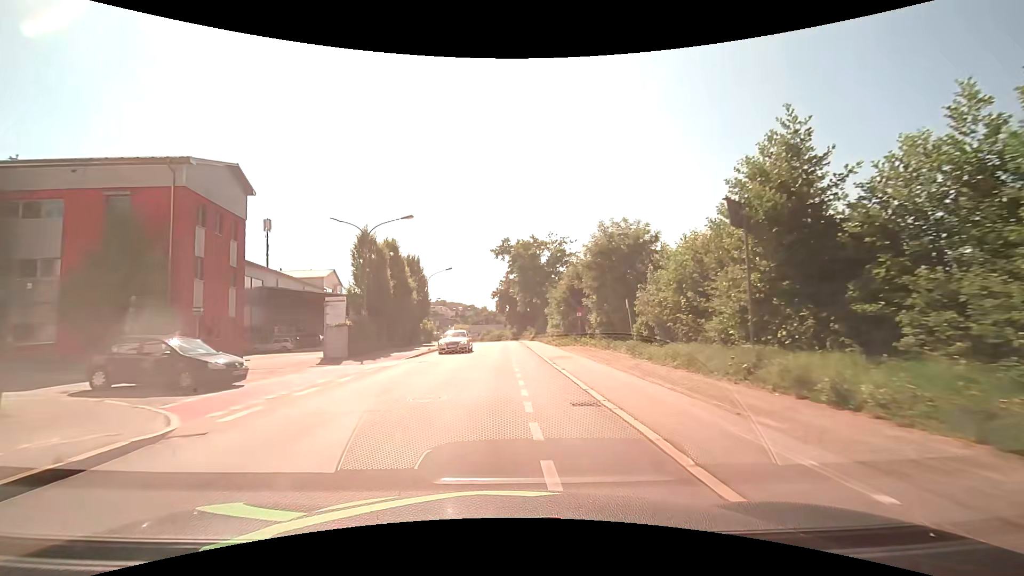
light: Day
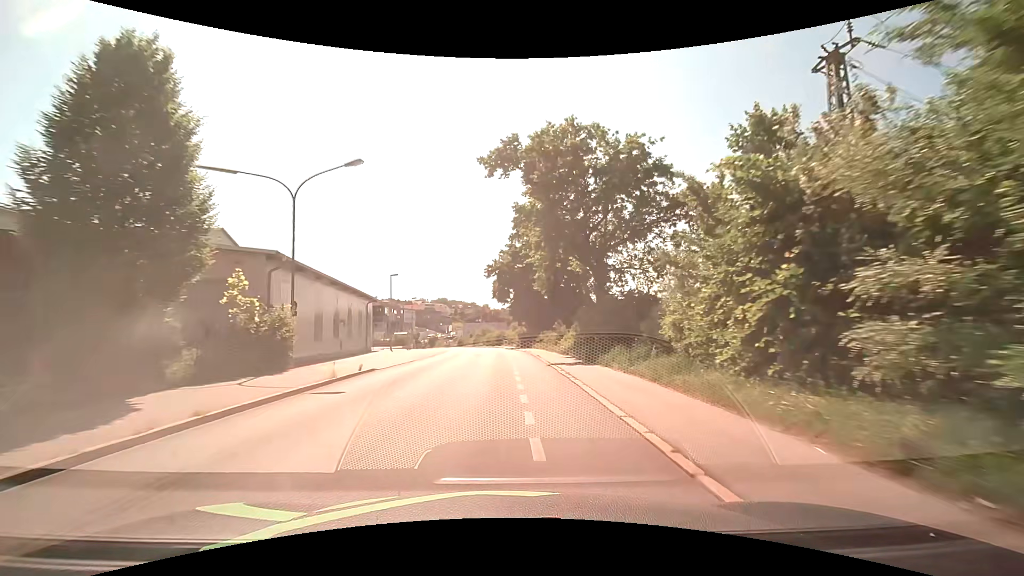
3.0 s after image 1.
(-0.3, +37.8) m; -1°
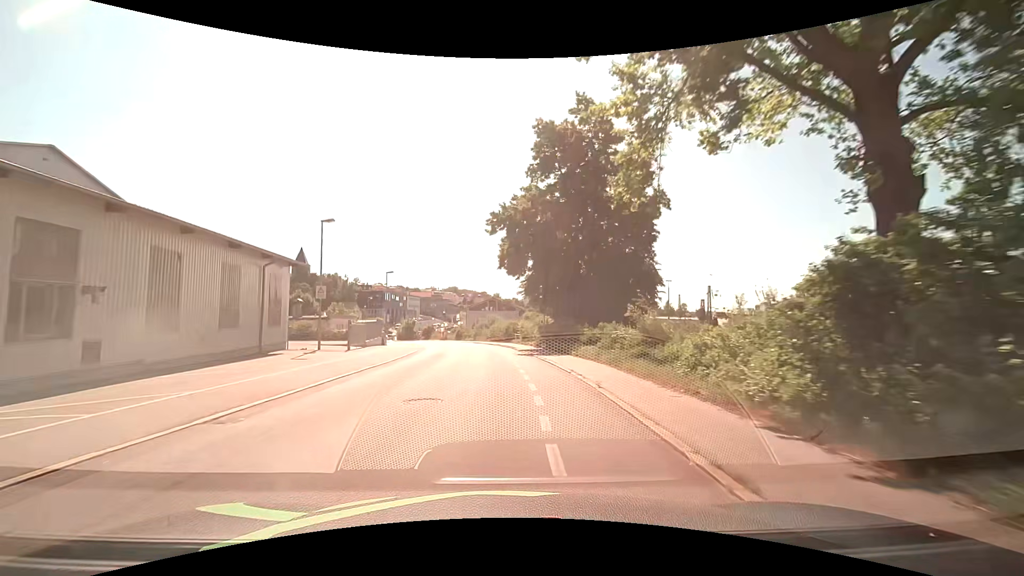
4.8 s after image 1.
(0.0, +22.9) m; -1°
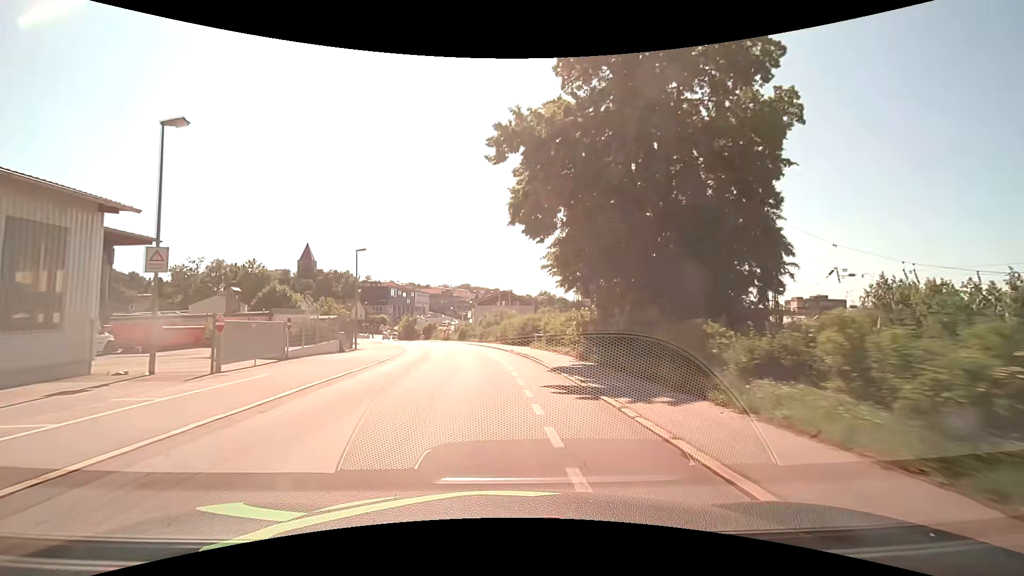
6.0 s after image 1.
(-0.2, +15.4) m; -2°
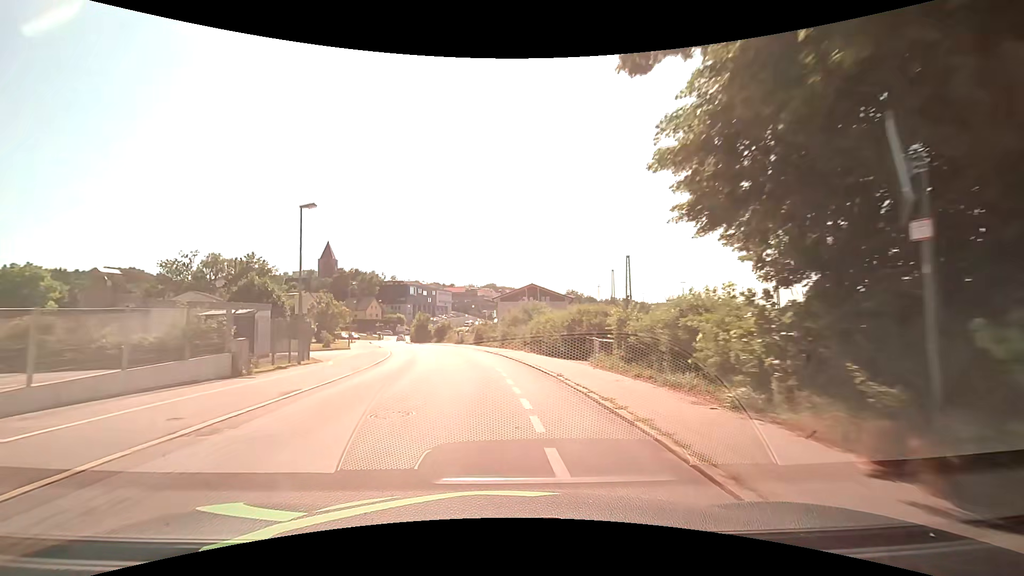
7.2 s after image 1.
(-0.2, +15.5) m; -2°
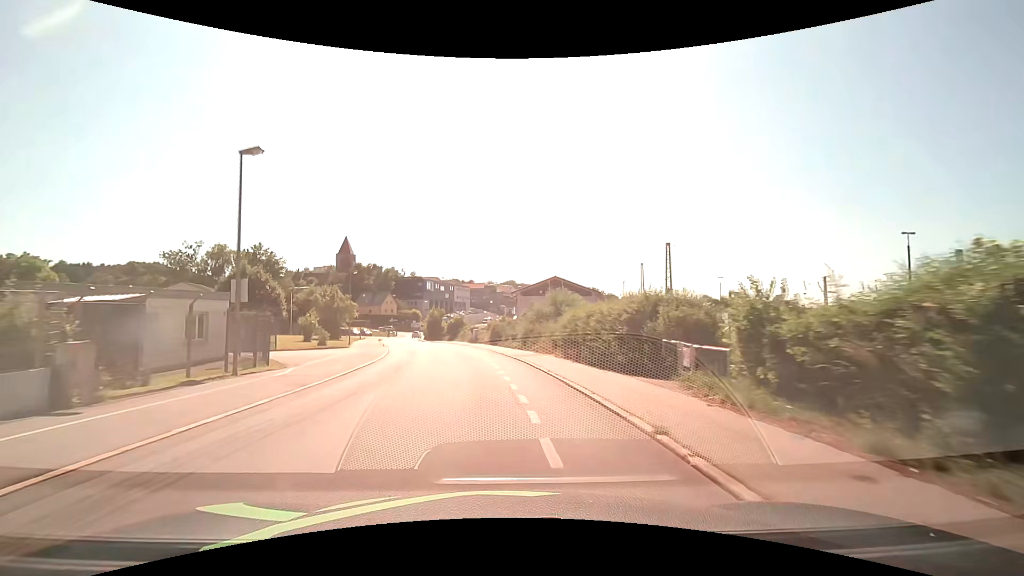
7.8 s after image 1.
(-0.1, +7.7) m; -2°
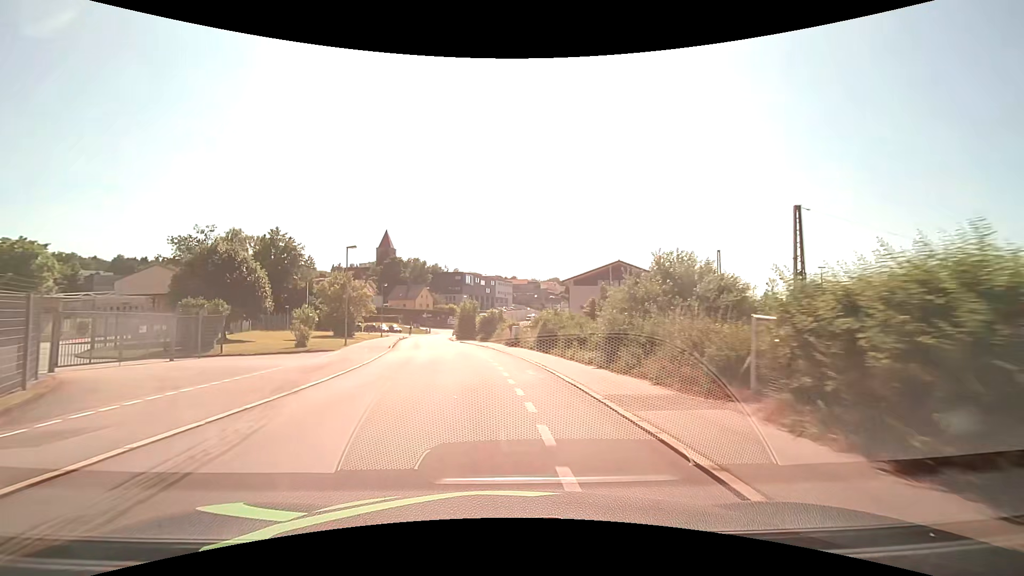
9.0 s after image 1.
(-0.6, +15.5) m; -5°
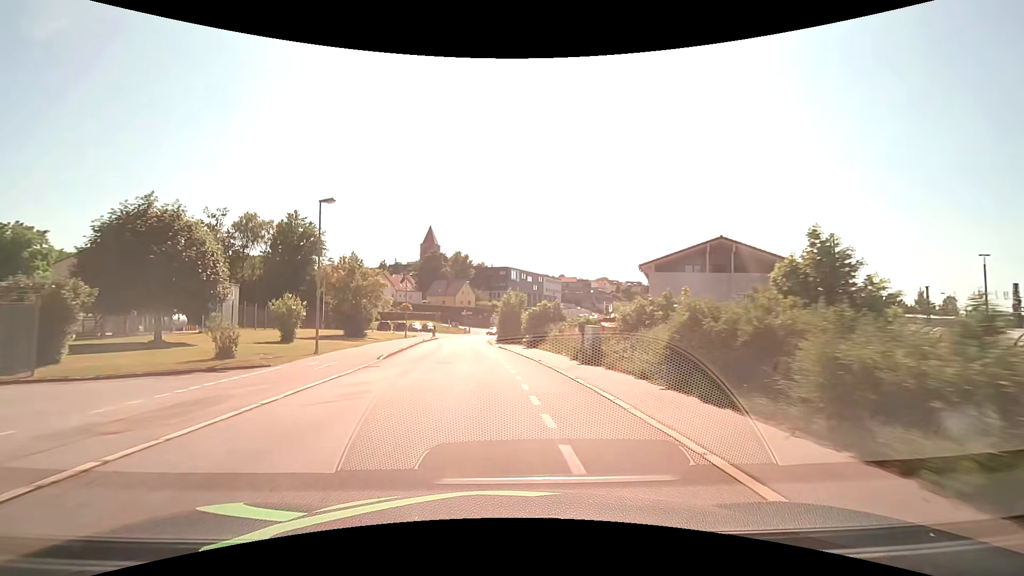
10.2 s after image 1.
(-0.6, +15.4) m; -5°
(0, +10) (-1, +20) (-2, +30) (-3, +40) (-4, +50) (-4, +60) (-4, +70) (-4, +80) (-2, +90) (+3, +98) m
